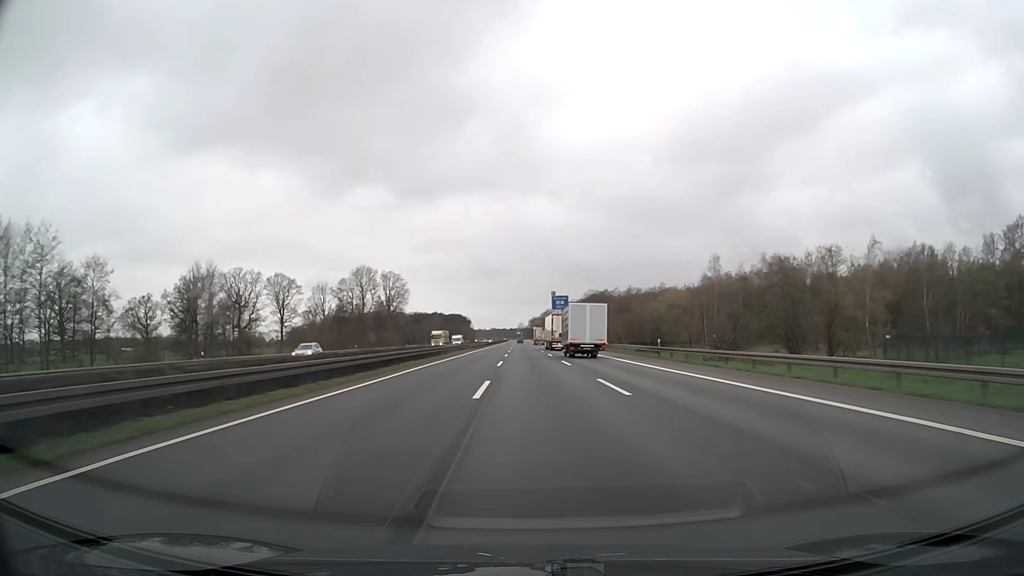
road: motorway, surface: asphalt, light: Day
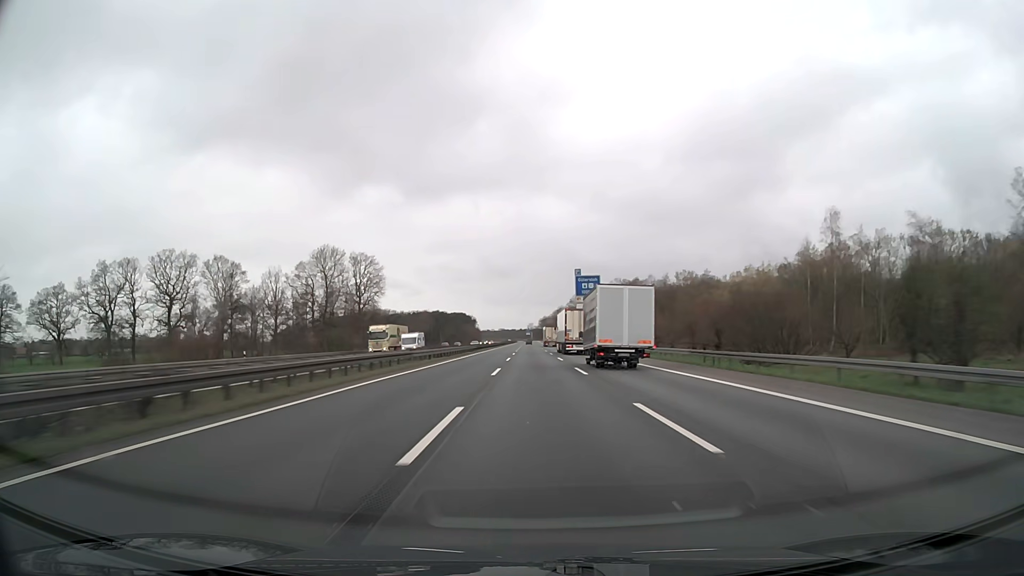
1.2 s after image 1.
(-0.2, +44.5) m; -1°
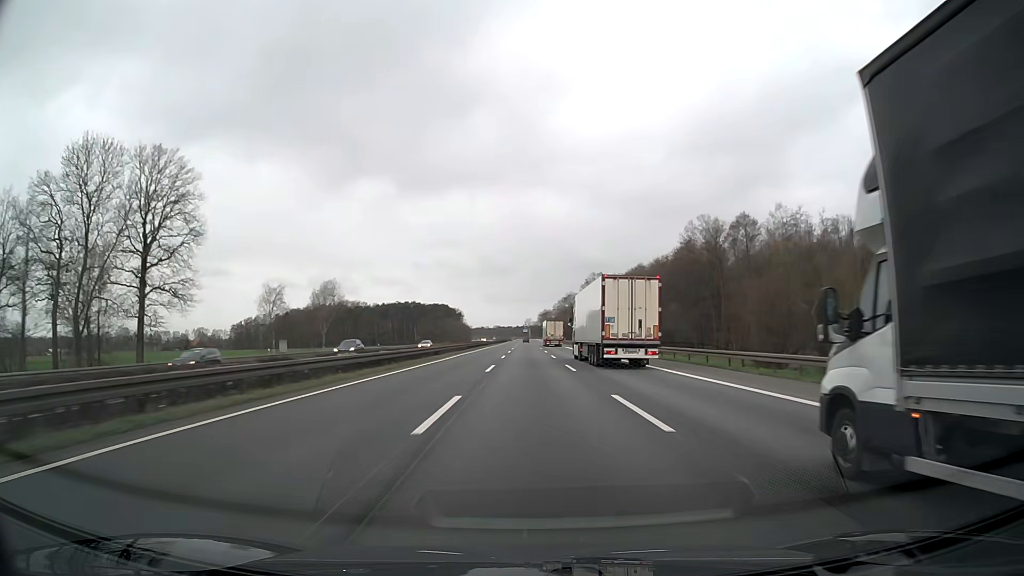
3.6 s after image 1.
(-0.1, +89.0) m; 0°
(0, +10) (0, +20) (0, +30) (0, +40) (0, +50) (0, +60) (0, +70) (0, +80) (0, +90) (-1, +100) m
